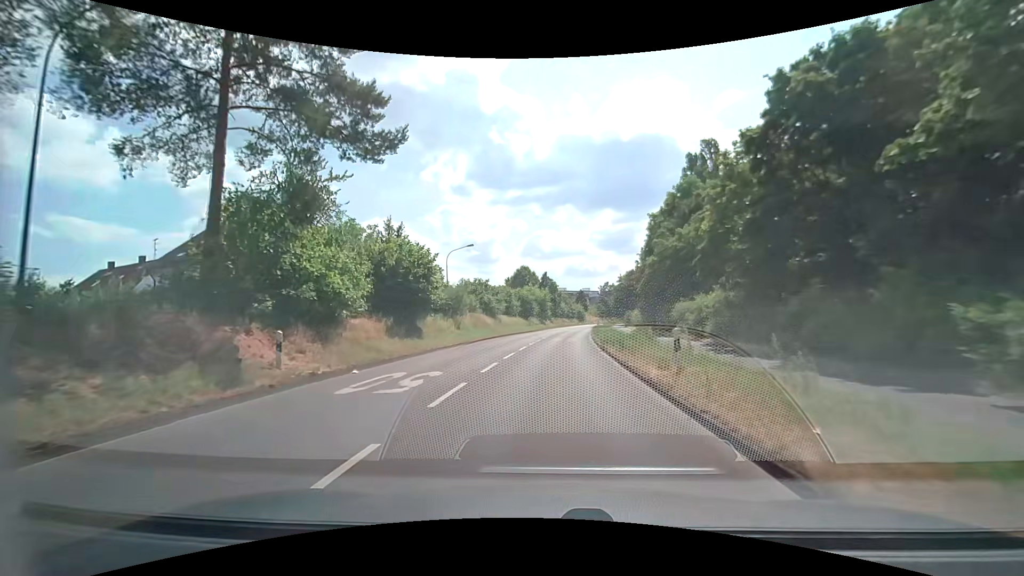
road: secondary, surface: asphalt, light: Day
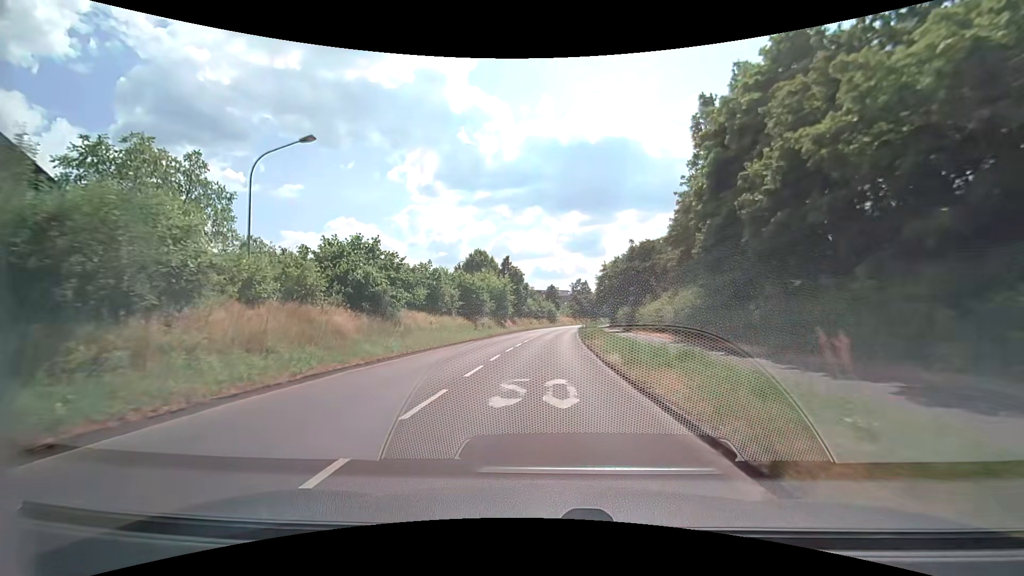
(+0.9, +26.1) m; +3°
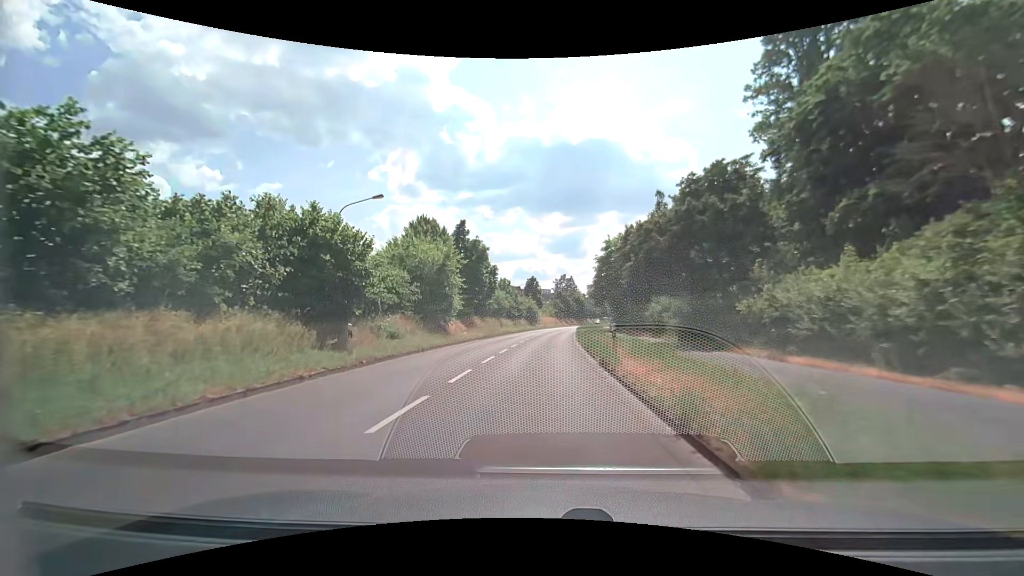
(+0.7, +26.4) m; +3°
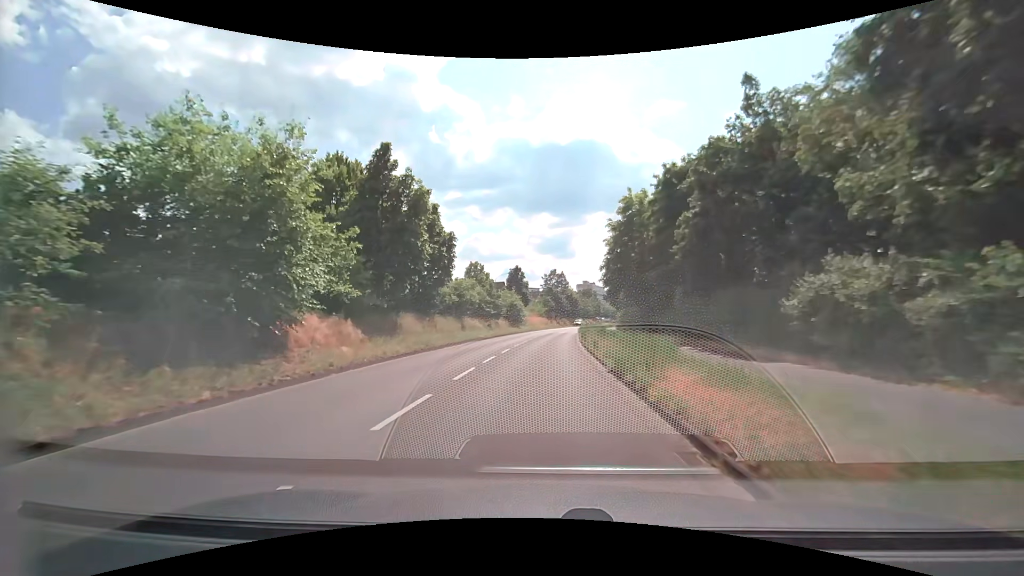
(+0.1, +20.6) m; +1°
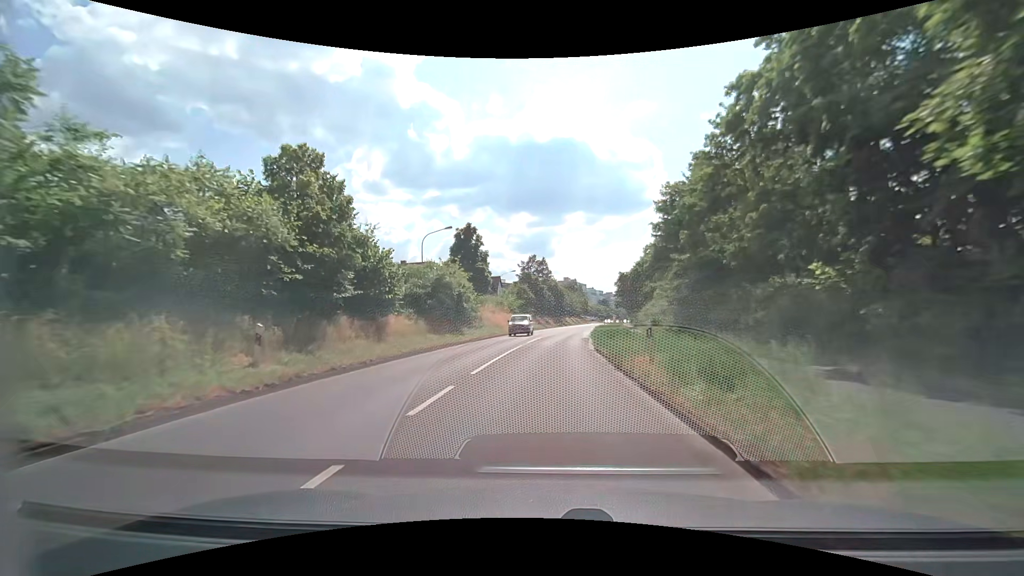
(+0.7, +35.5) m; +2°
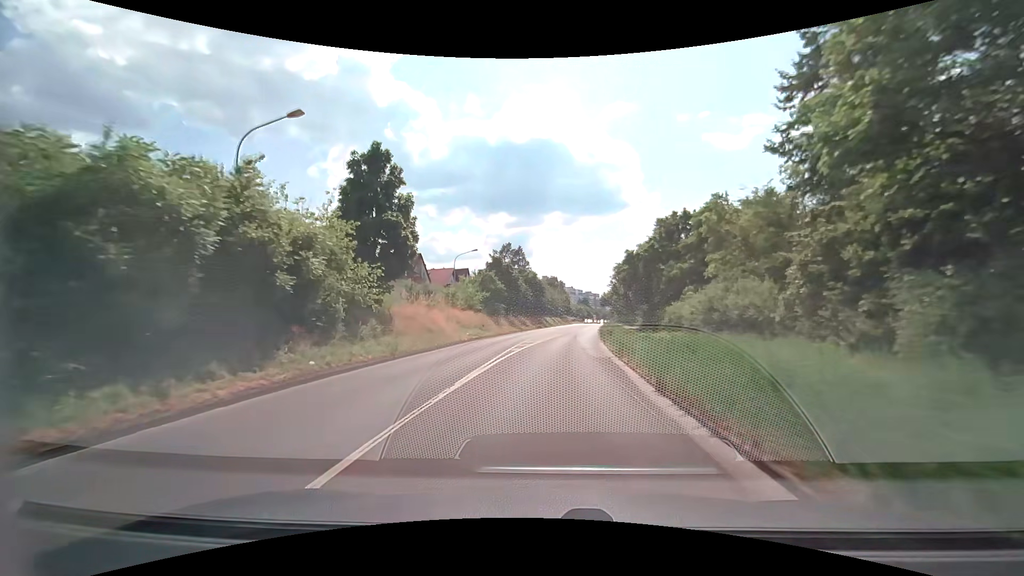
(+0.4, +22.1) m; +2°
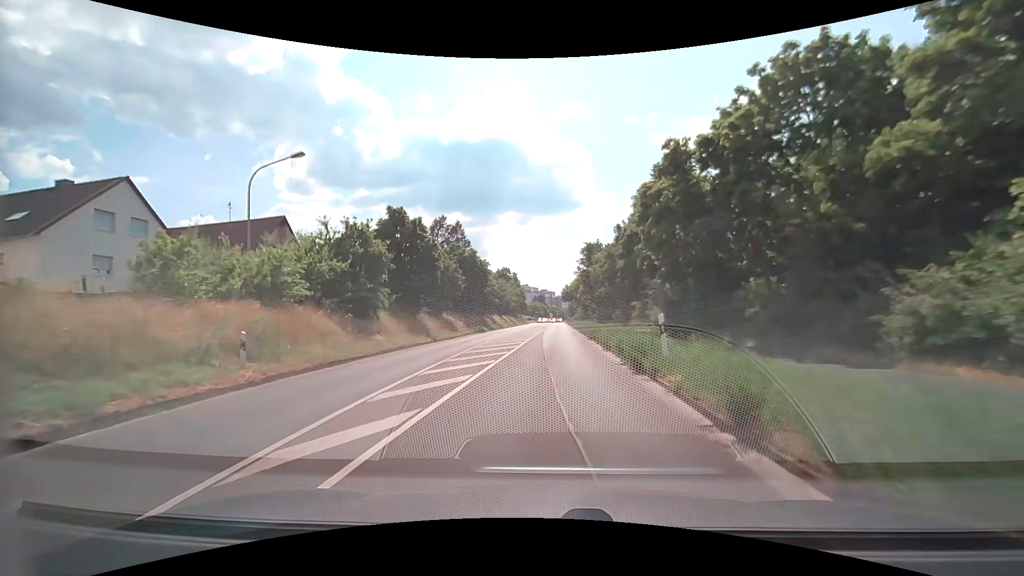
(+1.3, +30.1) m; +5°
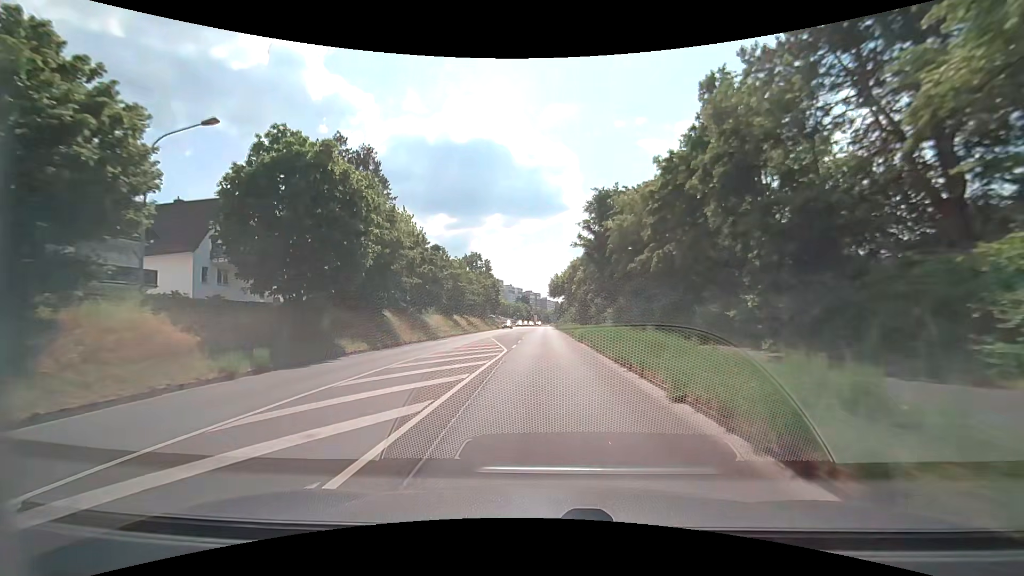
(+0.9, +38.8) m; +2°
(0, +10) (0, +20) (0, +30) (0, +40) (0, +50) (+1, +60) (+1, +70) (+1, +80) (+1, +90) (+1, +100) m
